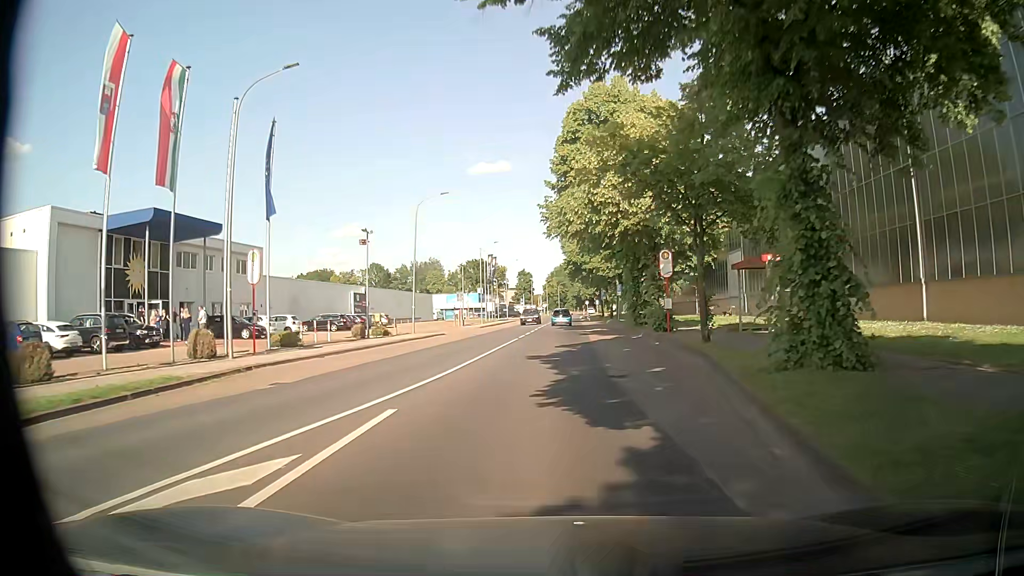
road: tertiary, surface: asphalt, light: Day
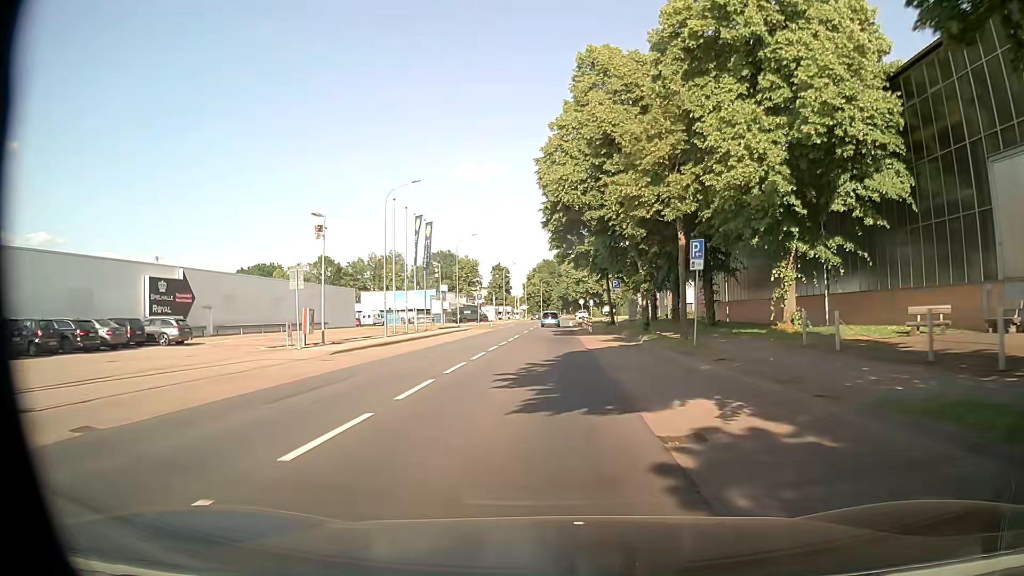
(+0.7, +38.4) m; +1°
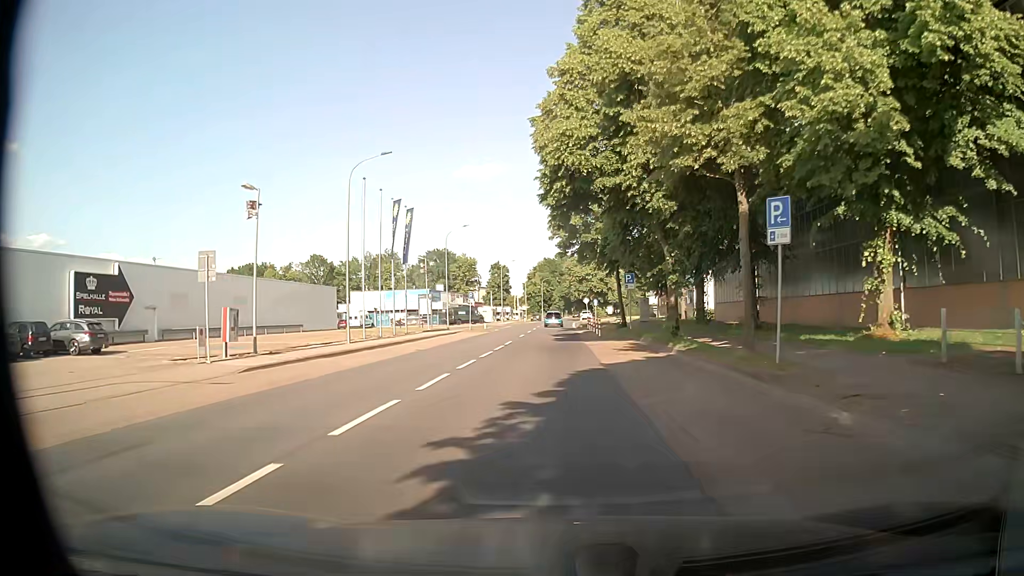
(0.0, +7.8) m; +1°
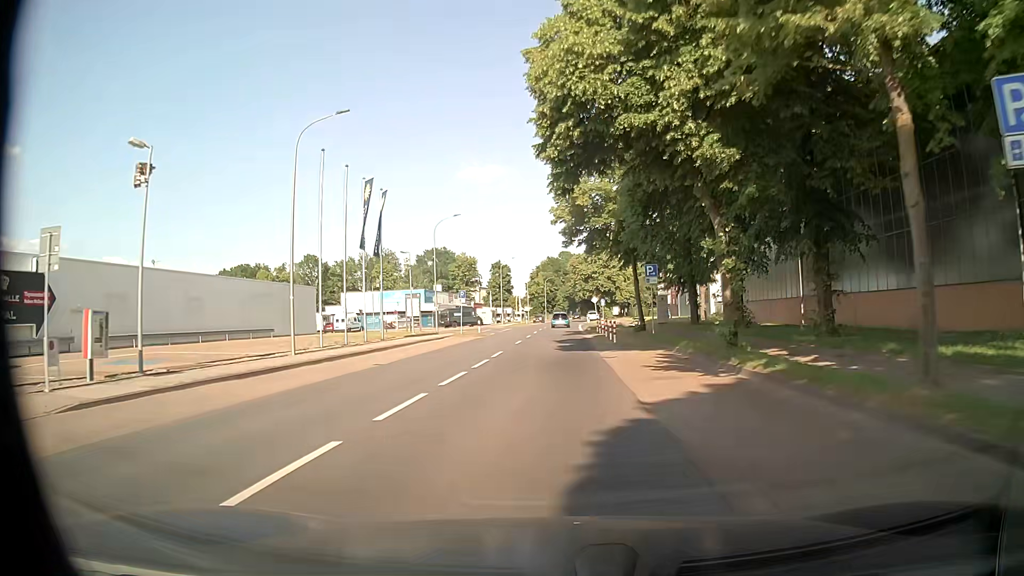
(-0.1, +7.8) m; -1°
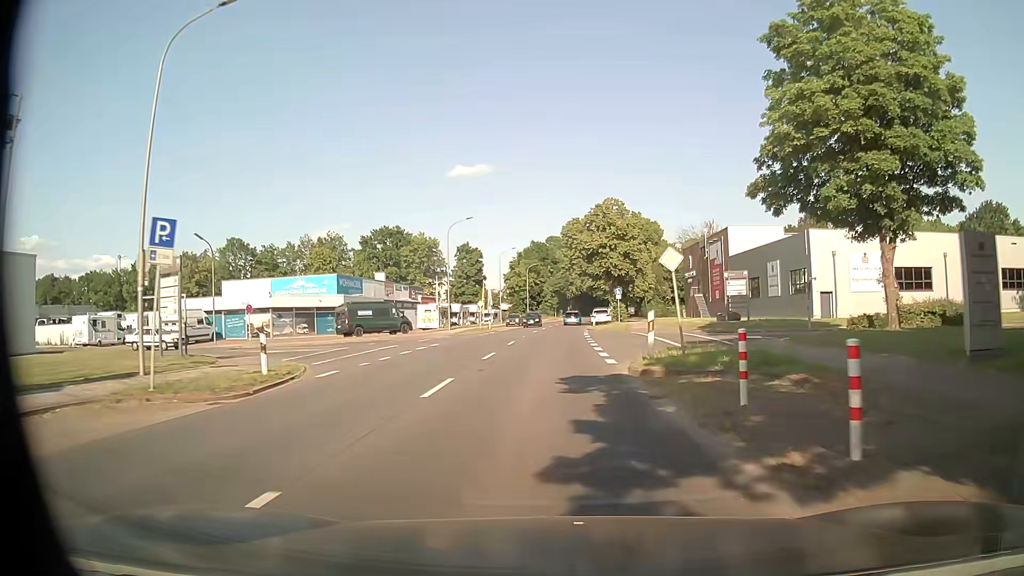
(-0.2, +39.8) m; +1°
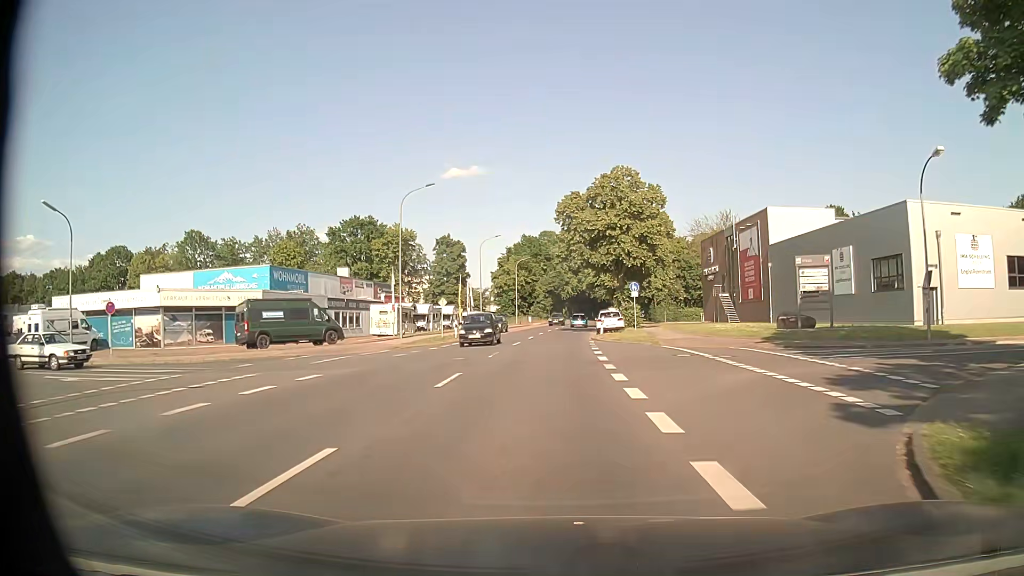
(+0.1, +16.2) m; +1°
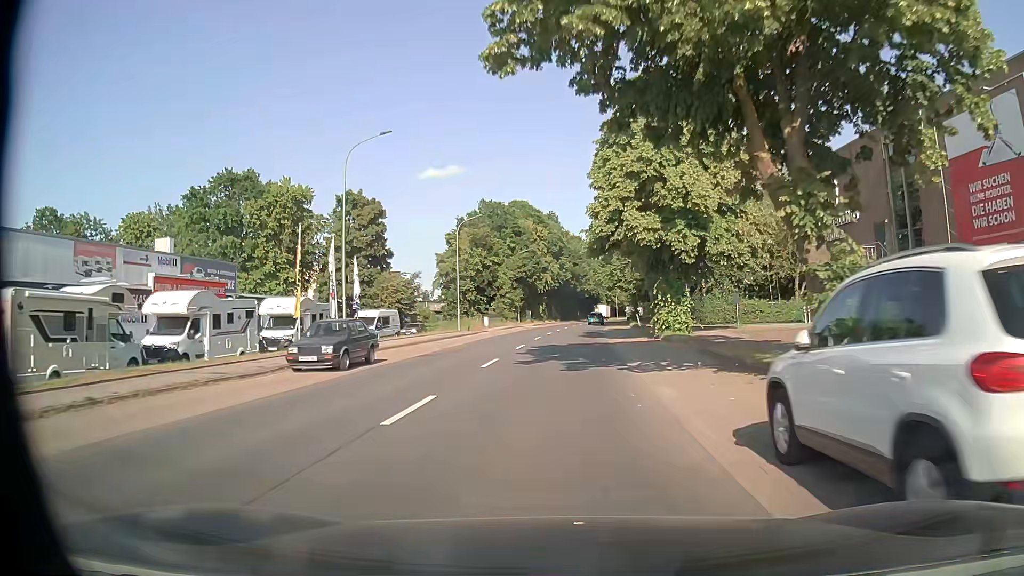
(+0.3, +40.7) m; +1°
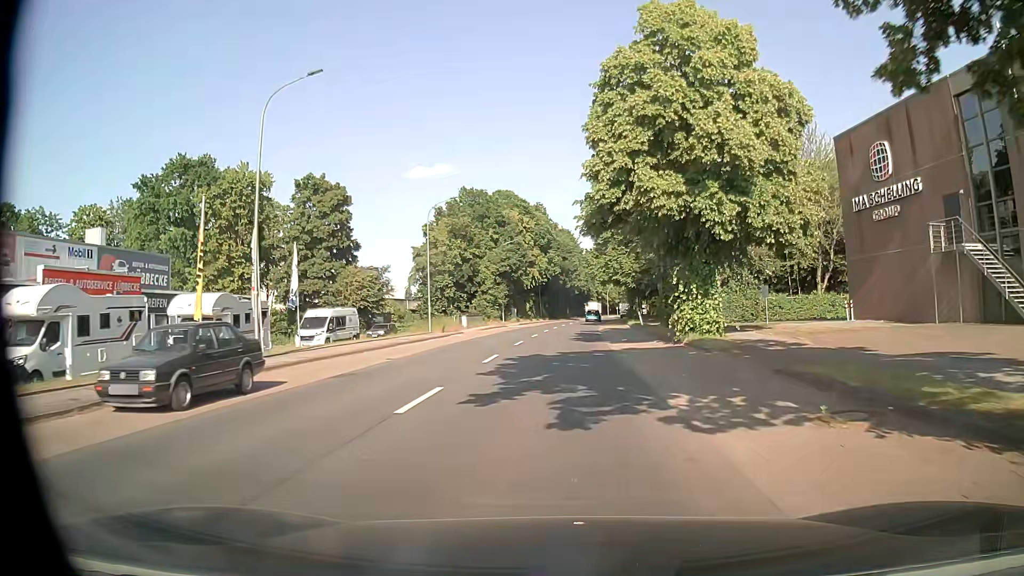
(+0.1, +8.2) m; +1°
(0, +10) (0, +20) (+1, +30) (+1, +40) (+2, +50) (+2, +60) (+3, +70) (+4, +80) (+5, +90) (+6, +100) m
